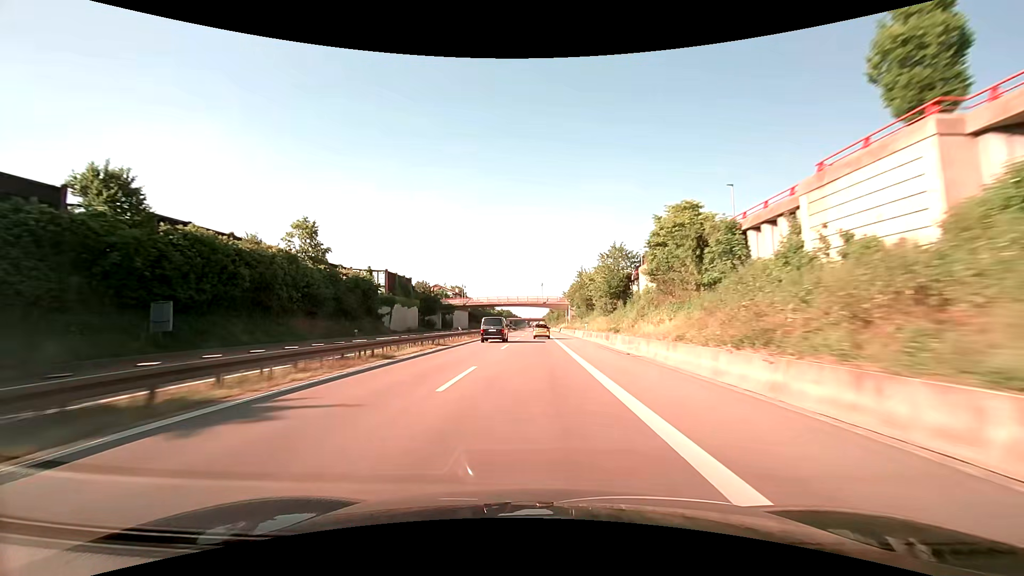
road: trunk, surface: asphalt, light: Day
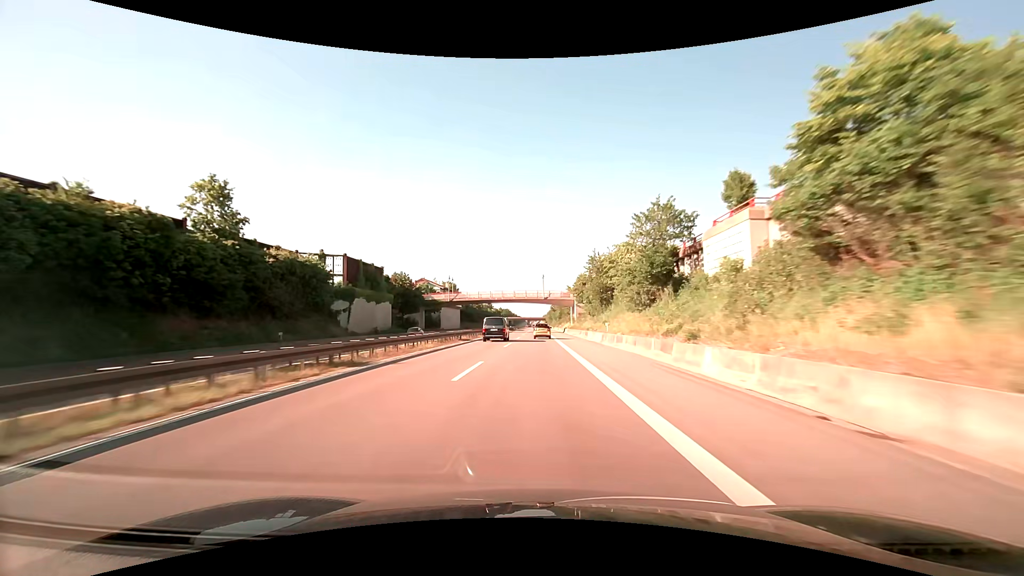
(0.0, +16.4) m; 0°
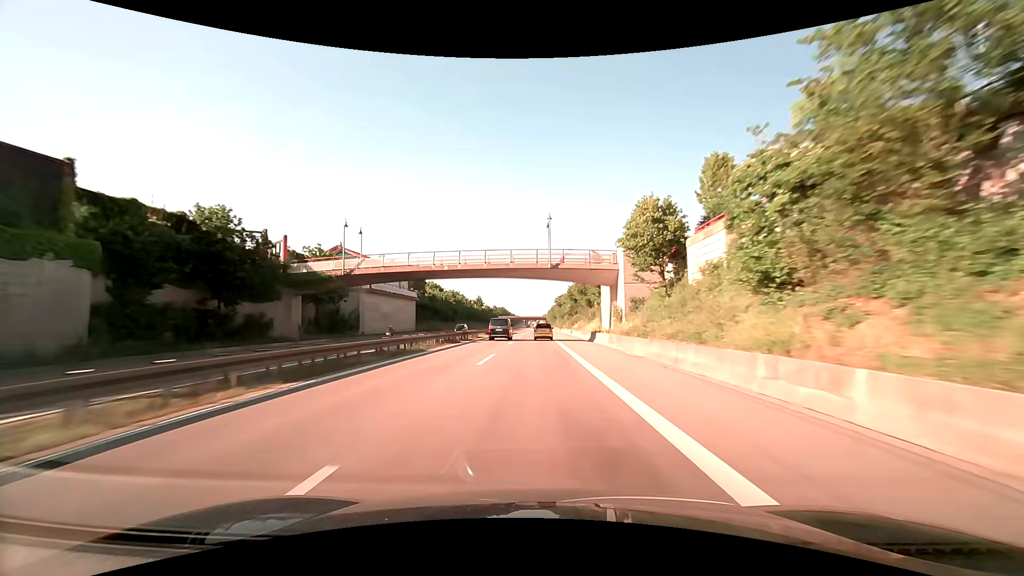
(0.0, +49.4) m; 0°
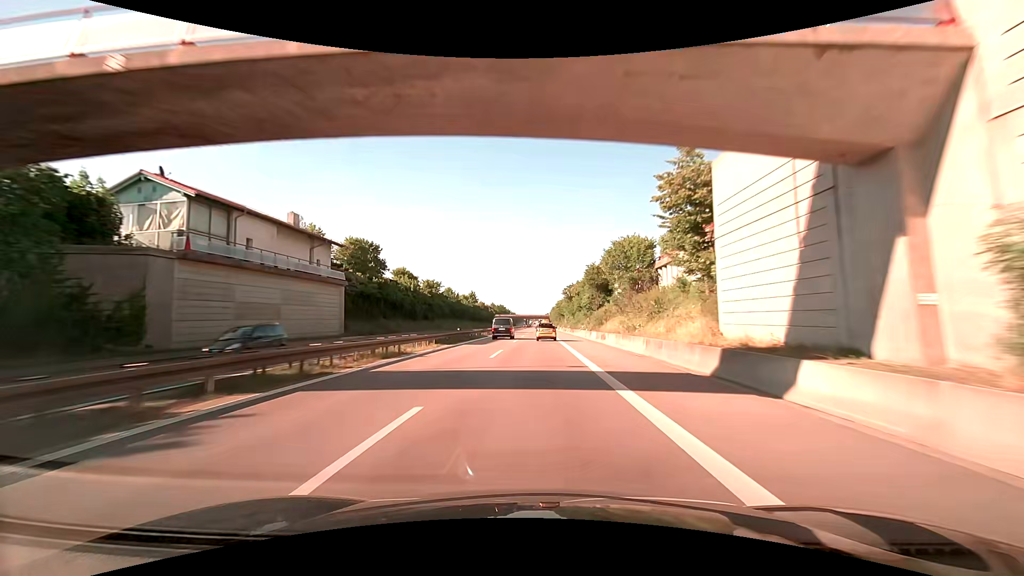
(-0.1, +33.0) m; 0°
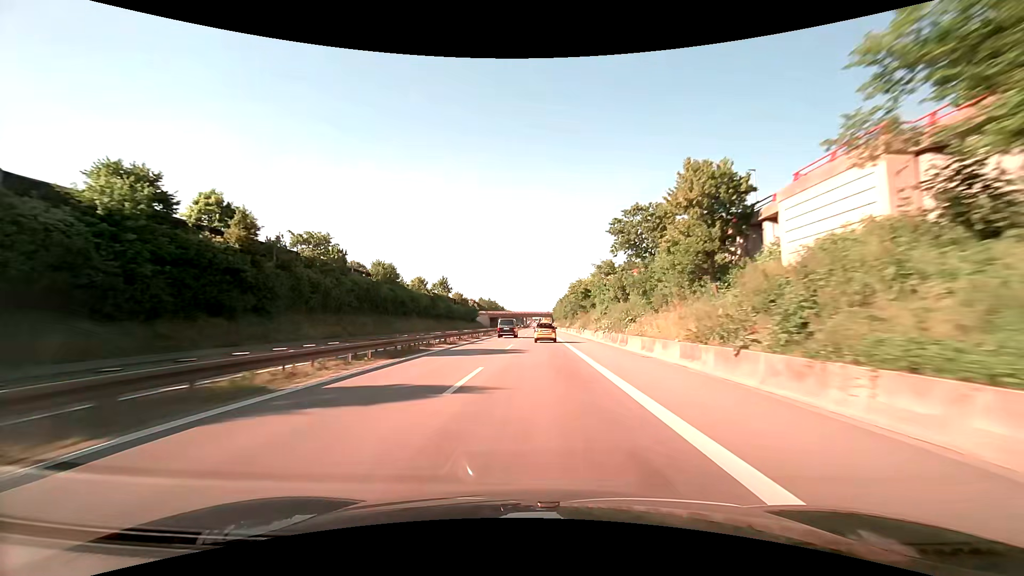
(+0.1, +64.8) m; 0°
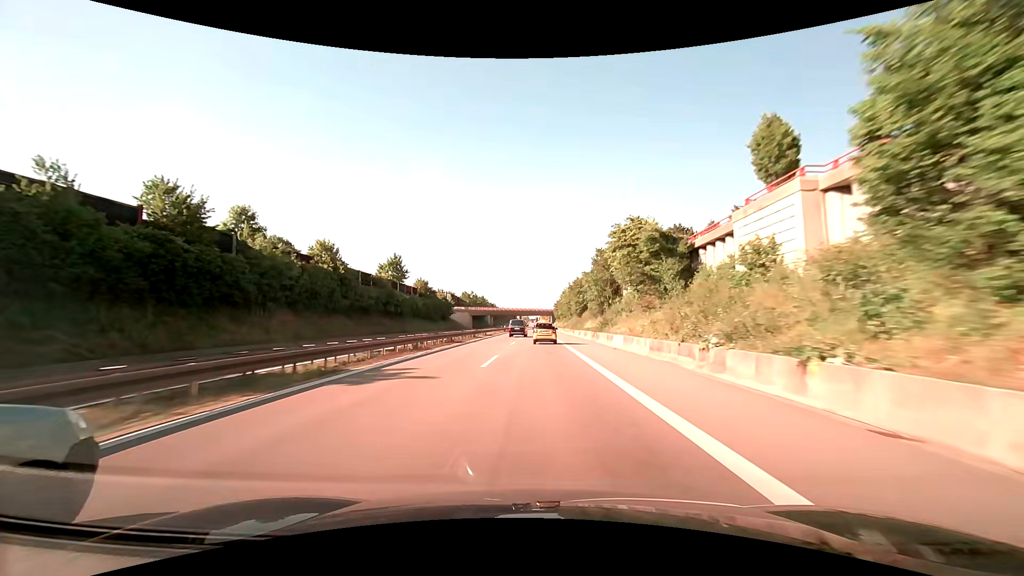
(0.0, +48.0) m; 0°
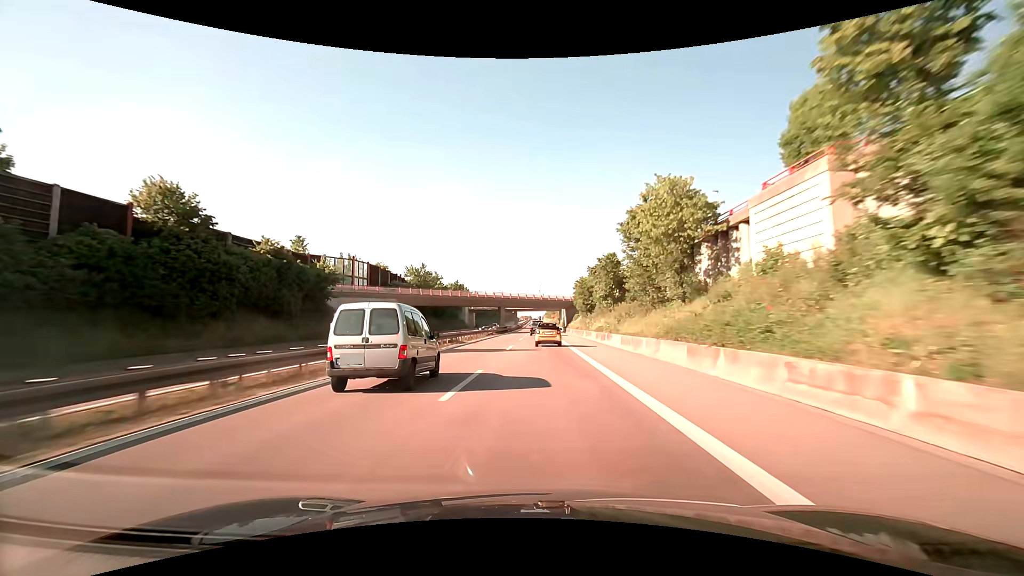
(0.0, +79.4) m; 0°
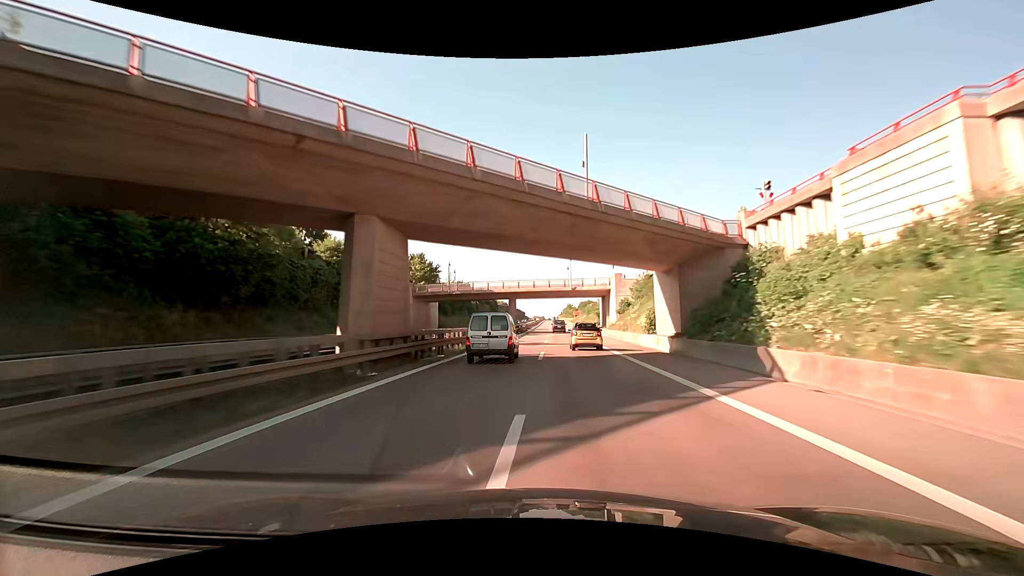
(-0.9, +80.0) m; -1°
(0, +10) (0, +20) (0, +30) (0, +40) (0, +50) (0, +60) (0, +70) (0, +80) (+1, +90) (+1, +100) m
